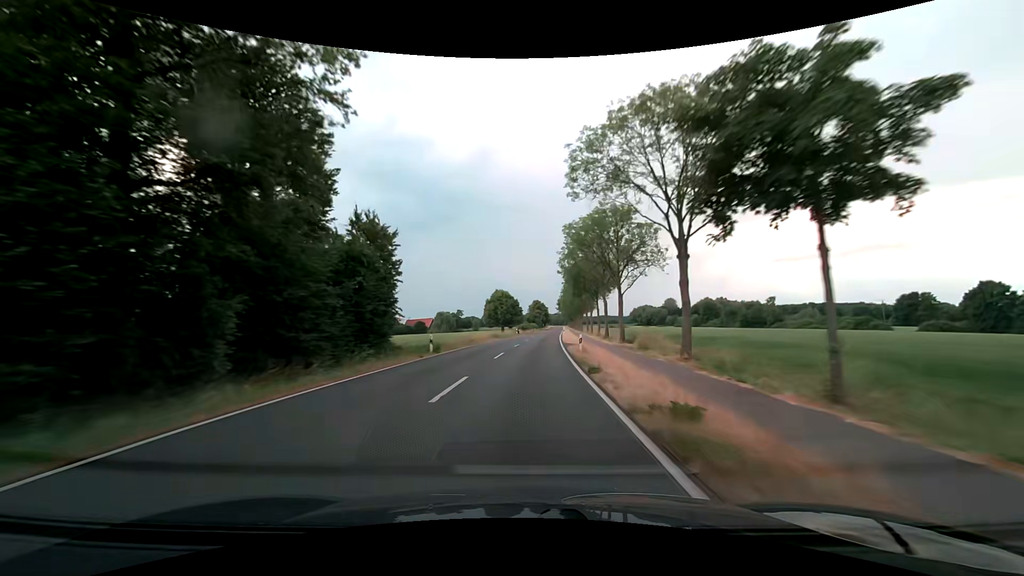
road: secondary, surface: asphalt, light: Day
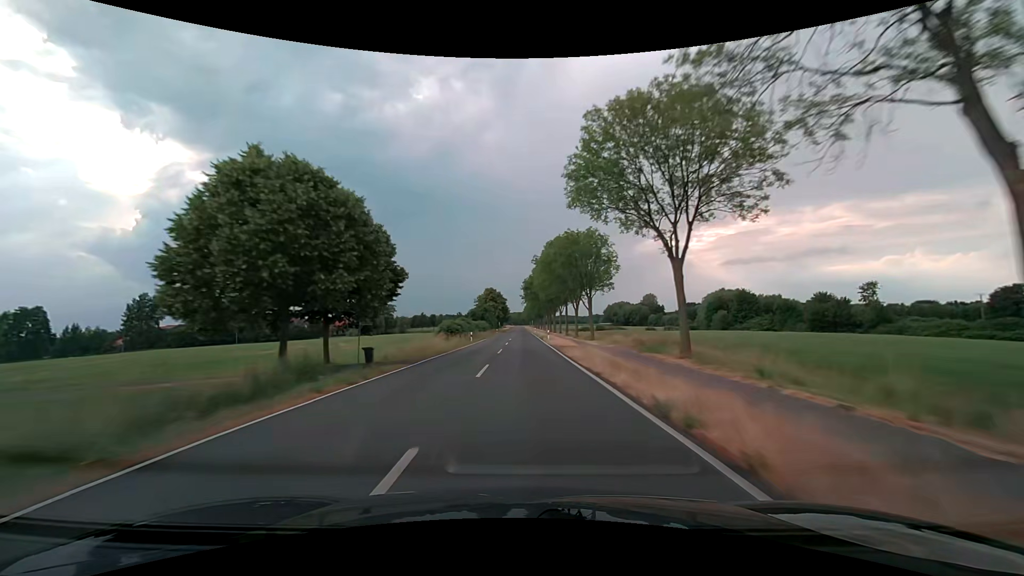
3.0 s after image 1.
(+3.8, +79.2) m; +5°
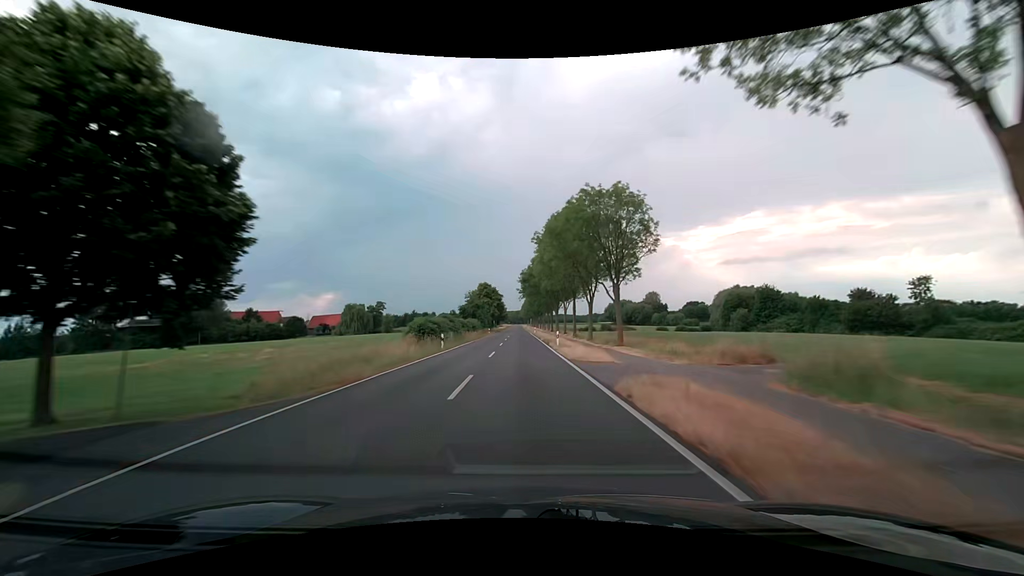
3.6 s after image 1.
(+0.1, +15.9) m; 0°
(0, +10) (0, +20) (0, +30) (0, +40) (0, +50) (0, +60) (0, +70) (0, +80) (0, +90) (0, +100) m
